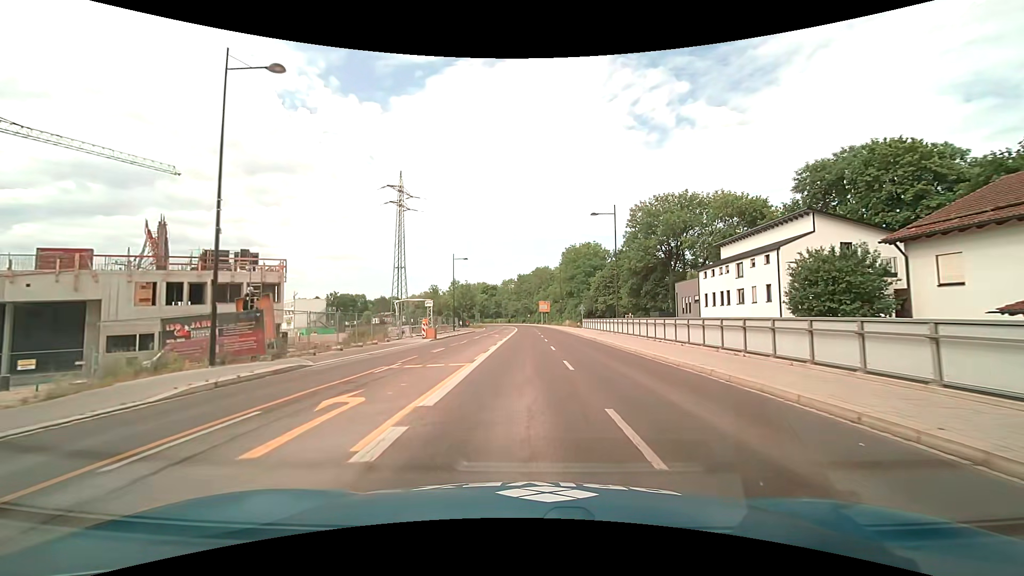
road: secondary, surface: asphalt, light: Day
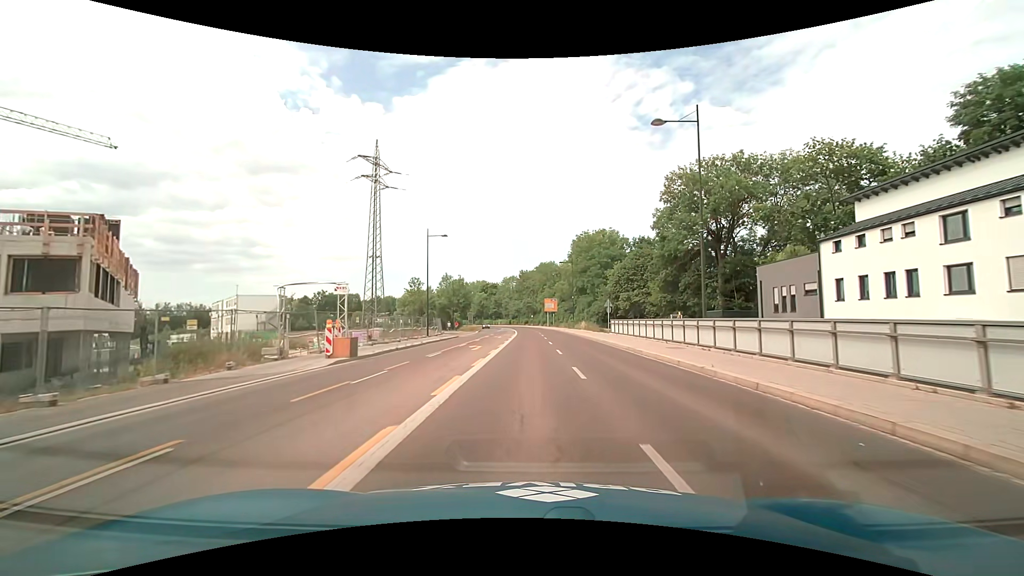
(-0.2, +20.1) m; -1°
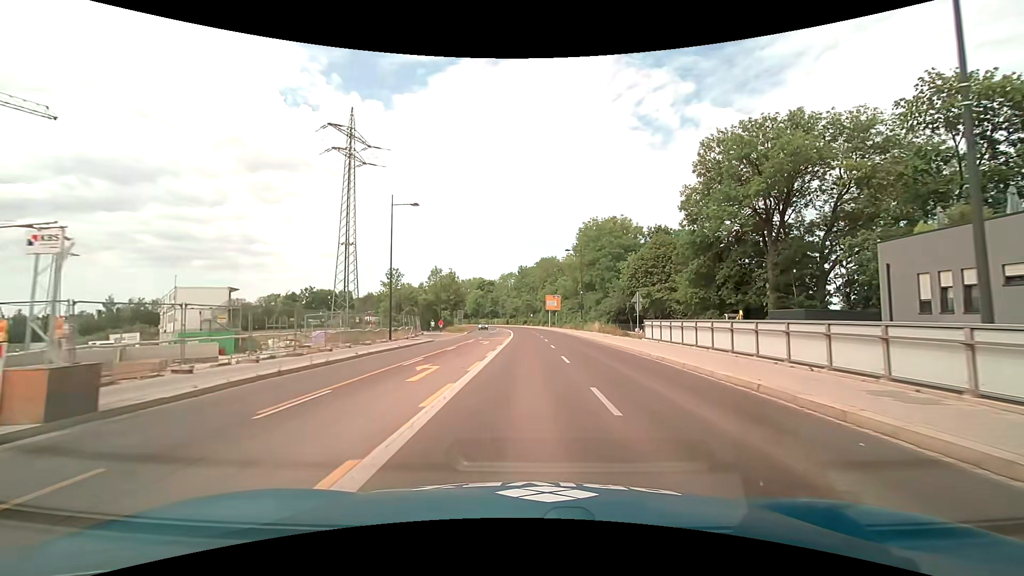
(+0.1, +13.3) m; 0°
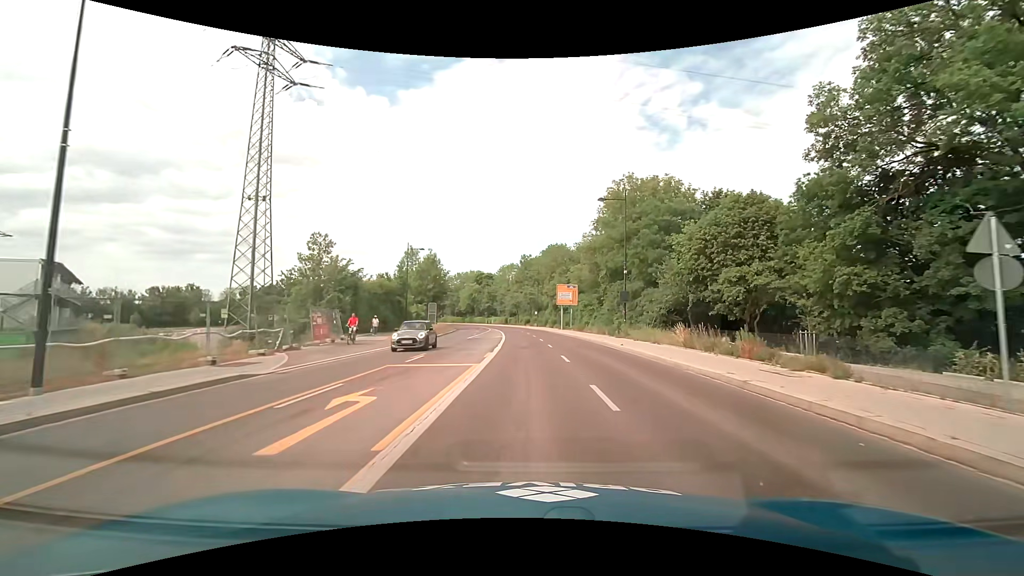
(0.0, +26.8) m; 0°
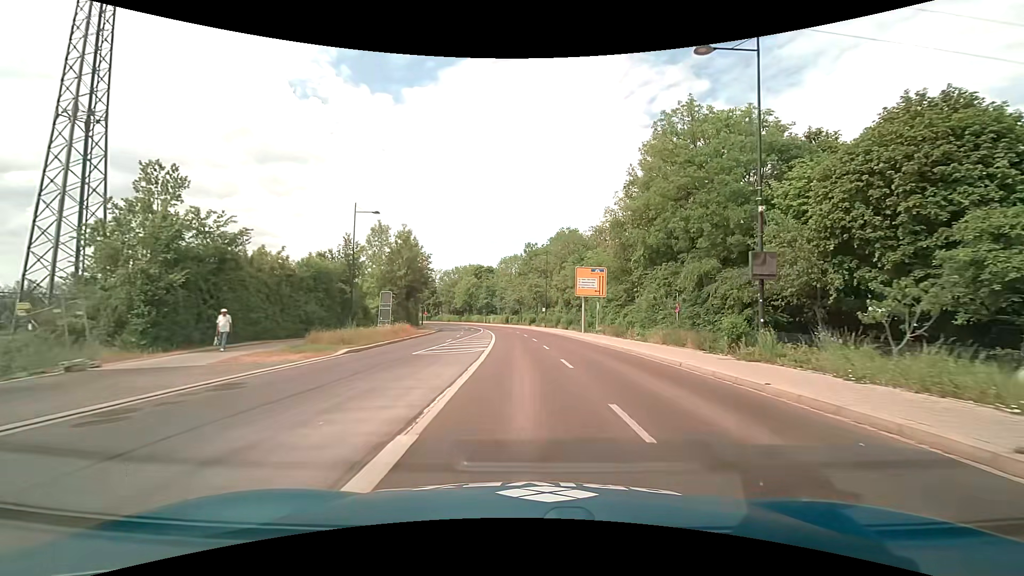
(-0.2, +20.6) m; -1°
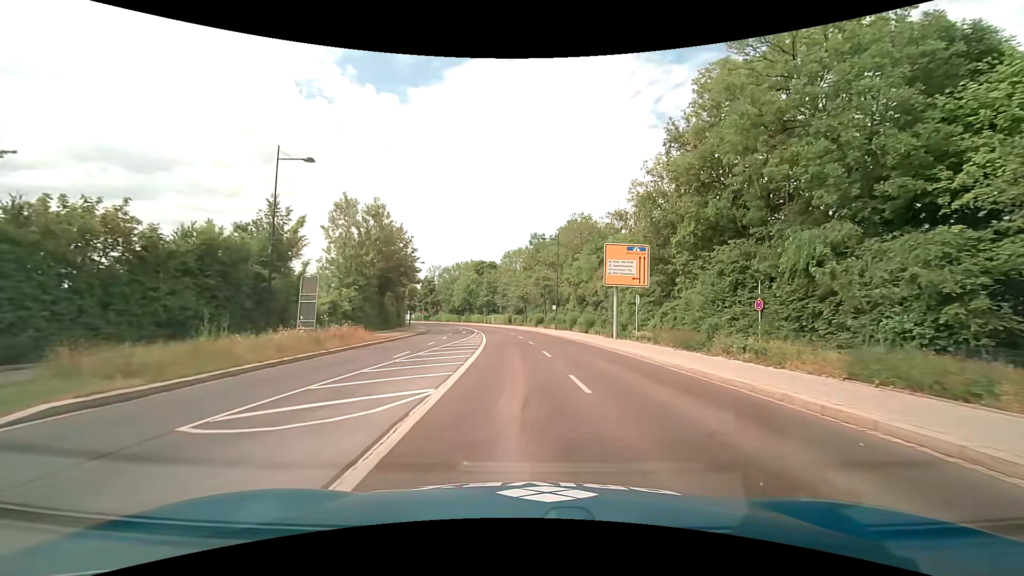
(0.0, +13.9) m; 0°
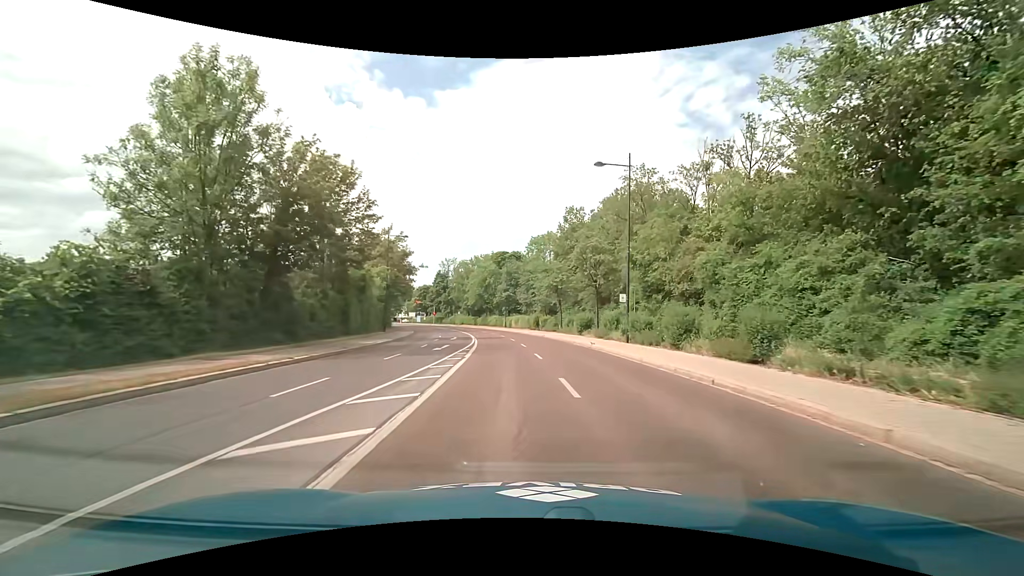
(-0.7, +27.4) m; -3°
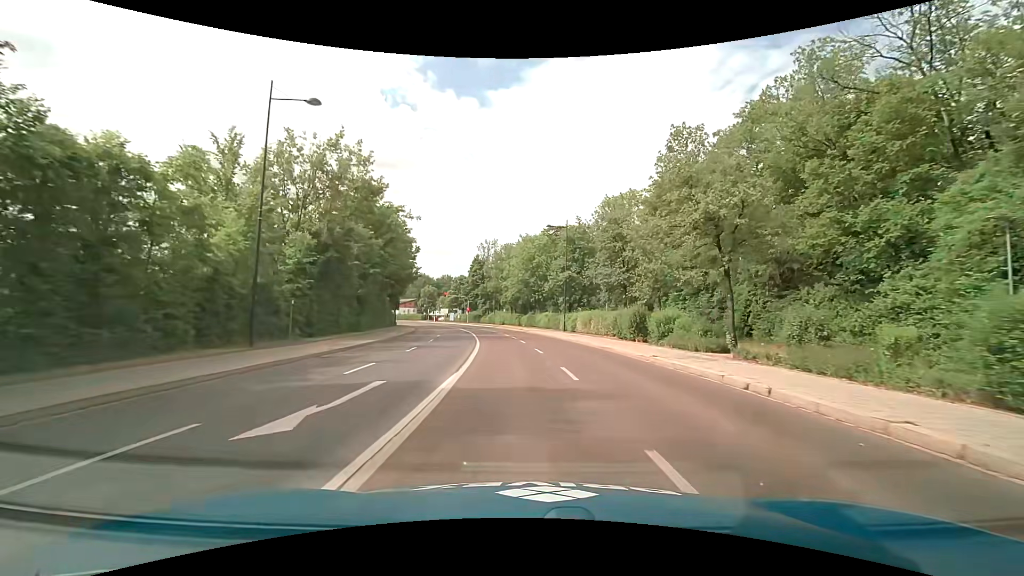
(-1.8, +33.4) m; -6°
